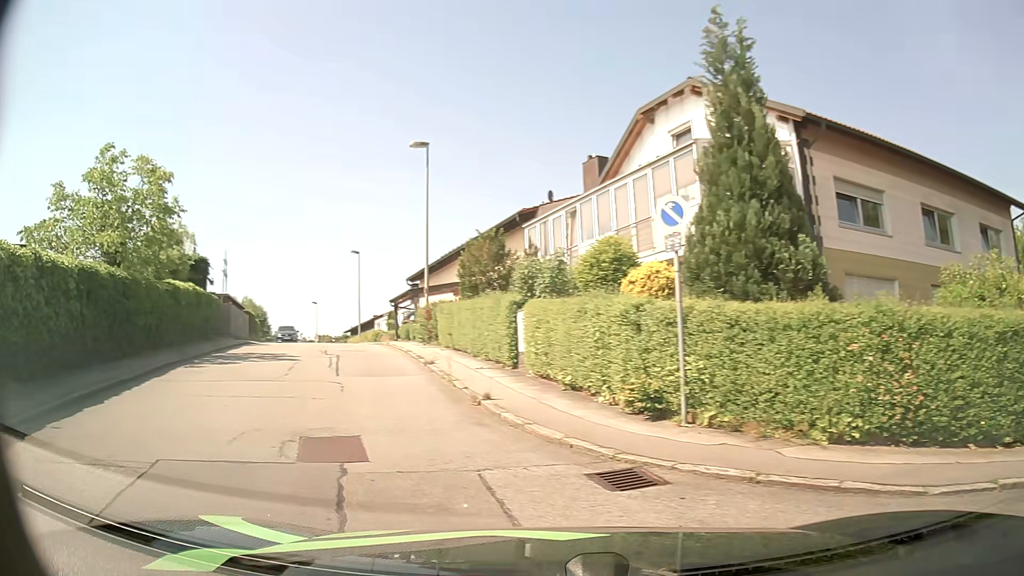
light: Day
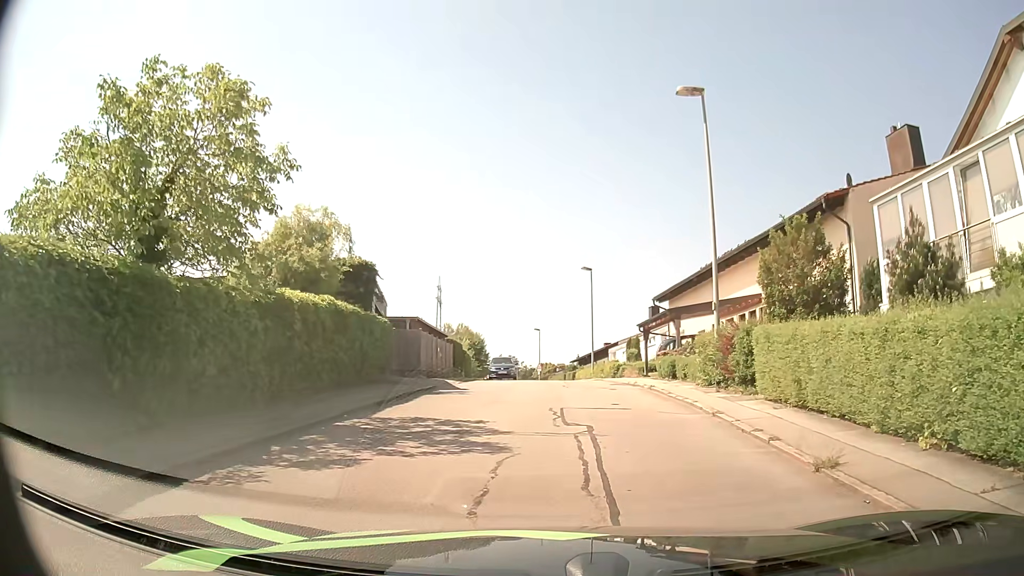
(-2.8, +9.1) m; -19°
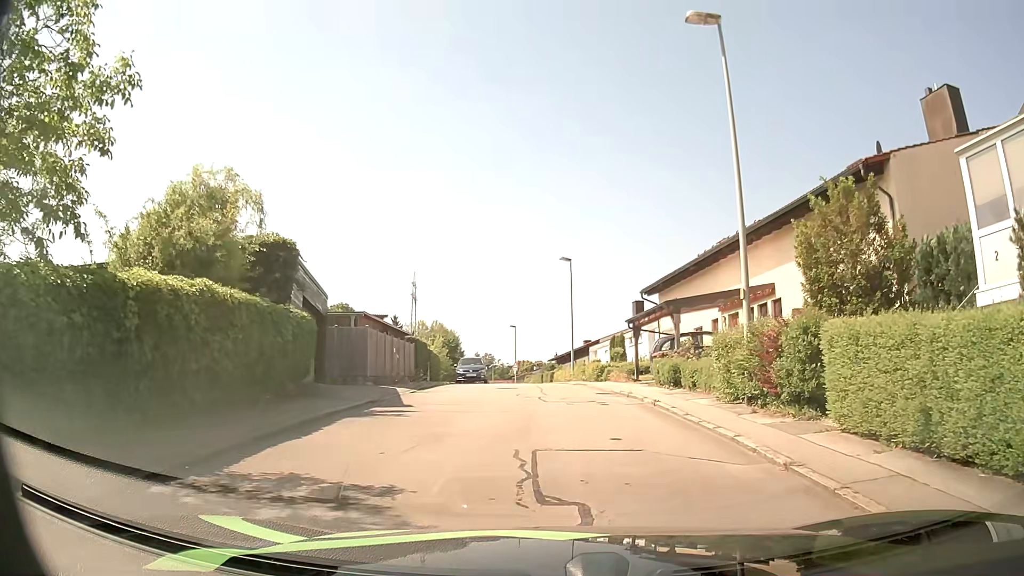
(+0.1, +4.6) m; +2°
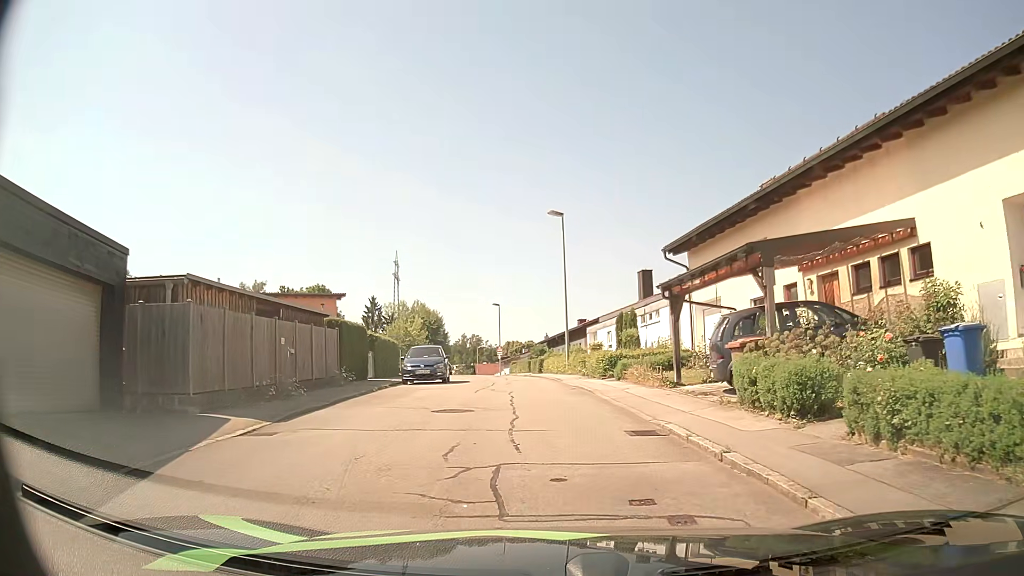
(+0.1, +10.9) m; -1°
(0, +10) (0, +20) (-1, +30) (-2, +40) (-3, +50) (-5, +60) (-6, +70) (-7, +80) (-9, +89) (-10, +99) m
